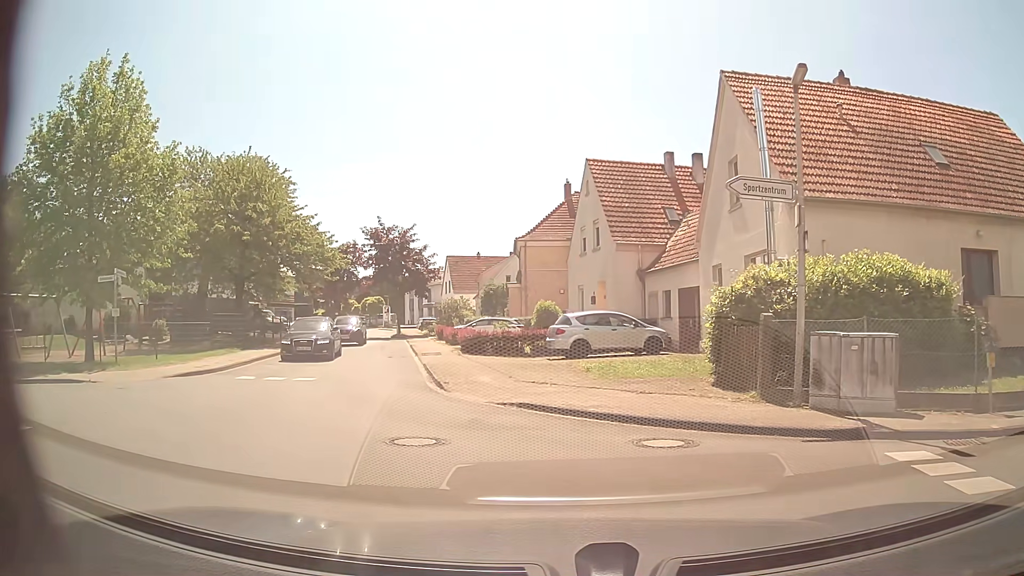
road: residential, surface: asphalt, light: Day
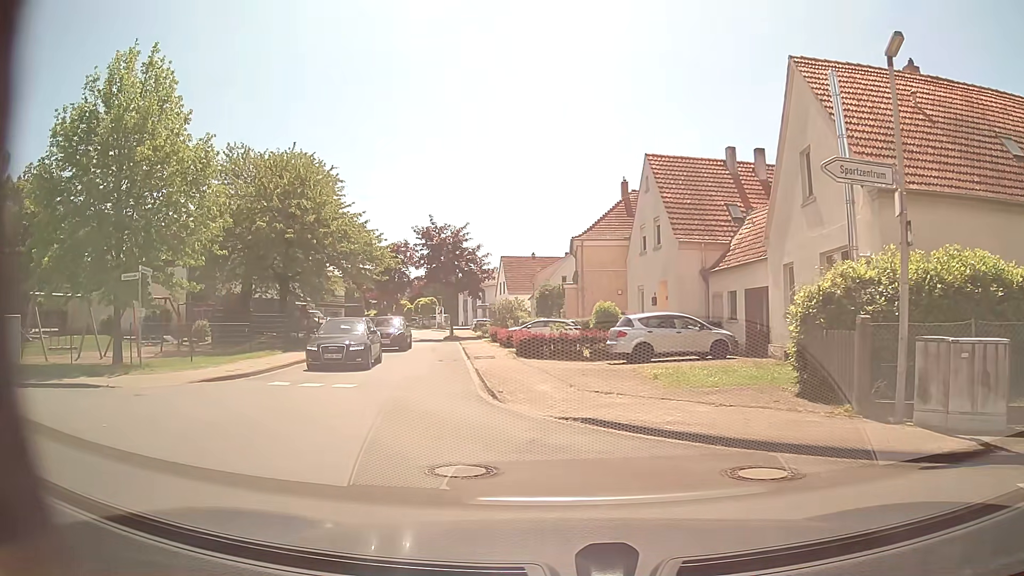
(-0.1, +1.4) m; -5°
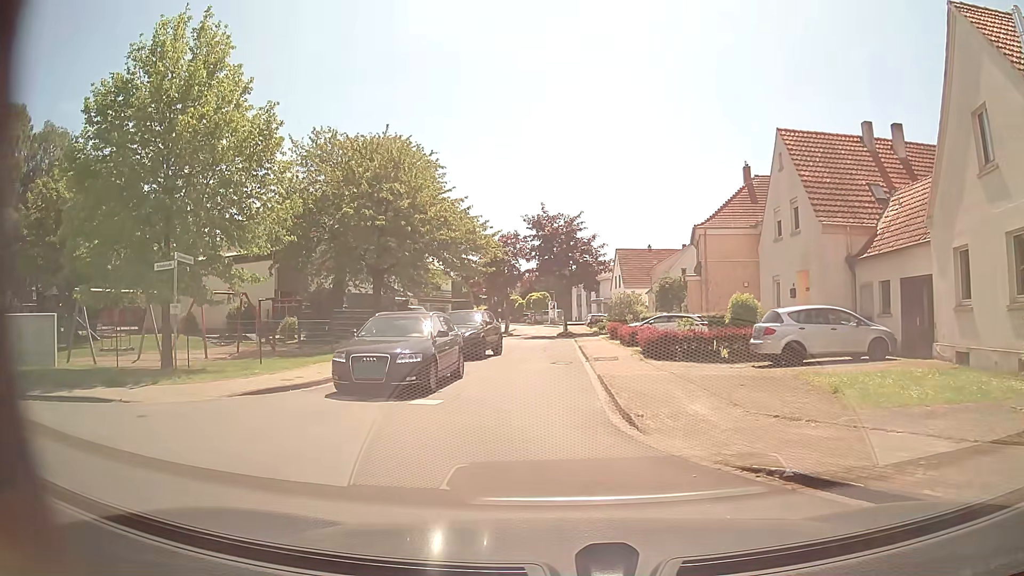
(-0.4, +3.6) m; -9°
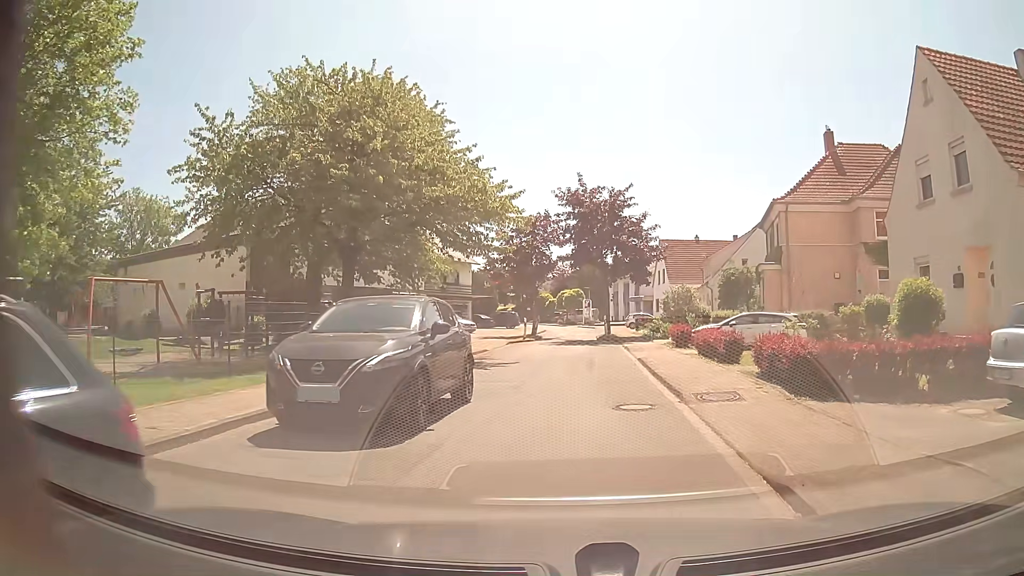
(-0.6, +10.1) m; -3°
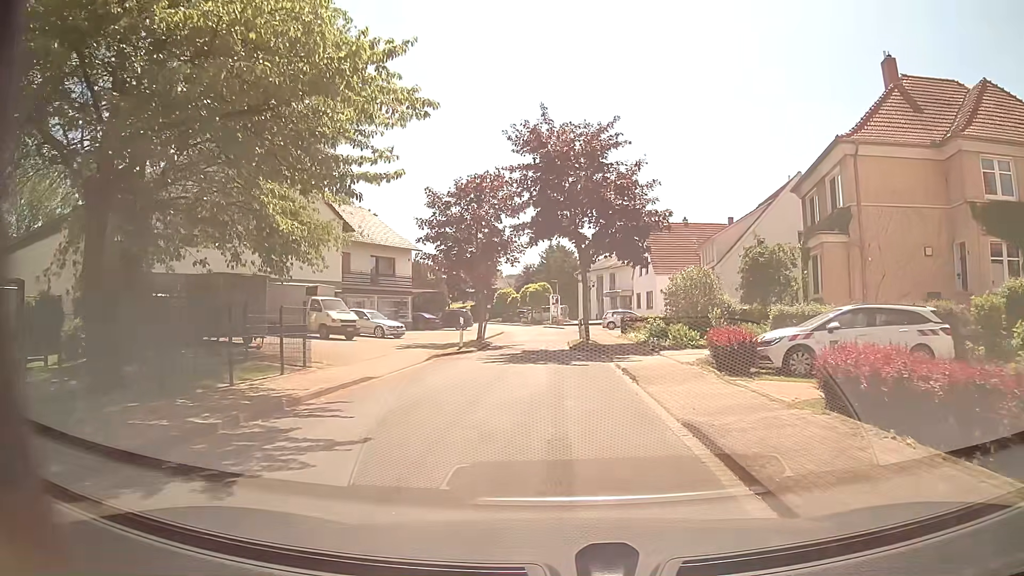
(+0.4, +12.7) m; +2°
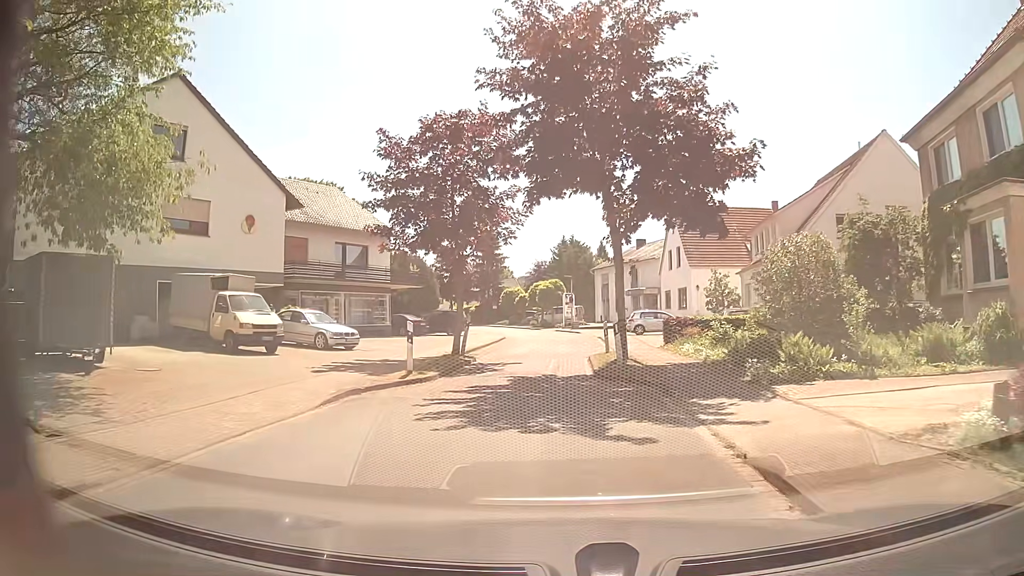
(0.0, +10.4) m; -1°
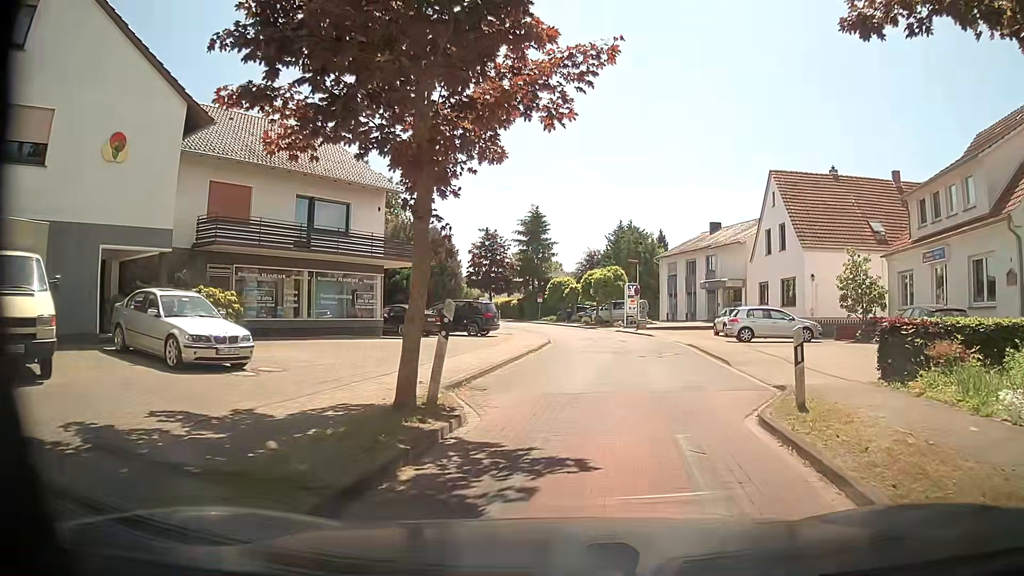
(-0.7, +13.0) m; -4°
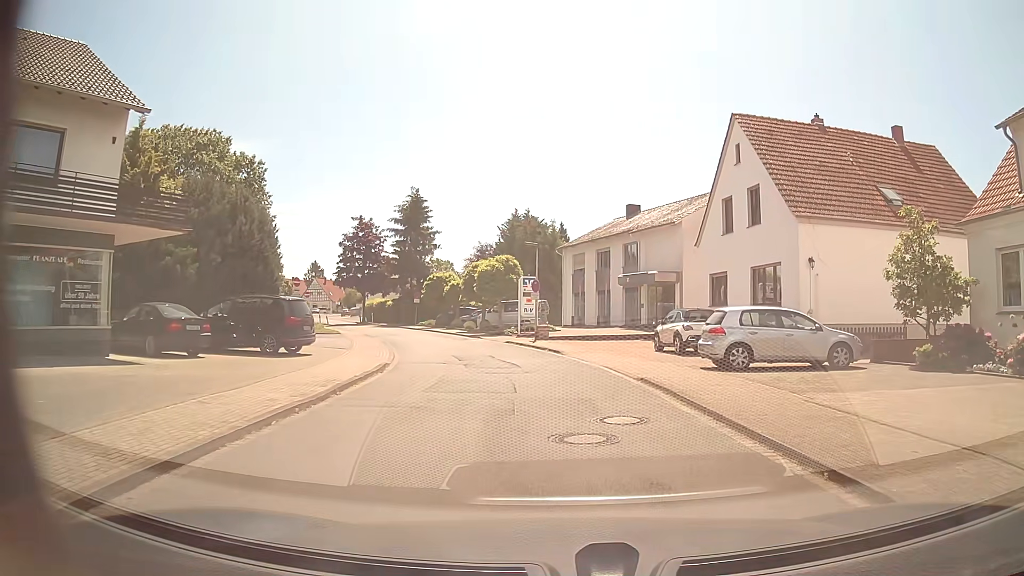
(+1.1, +13.0) m; +9°
(0, +10) (-1, +20) (-3, +30) (-6, +39) (-10, +48) (-14, +57) (-19, +66) (-24, +75) (-27, +84) (-31, +94) m
